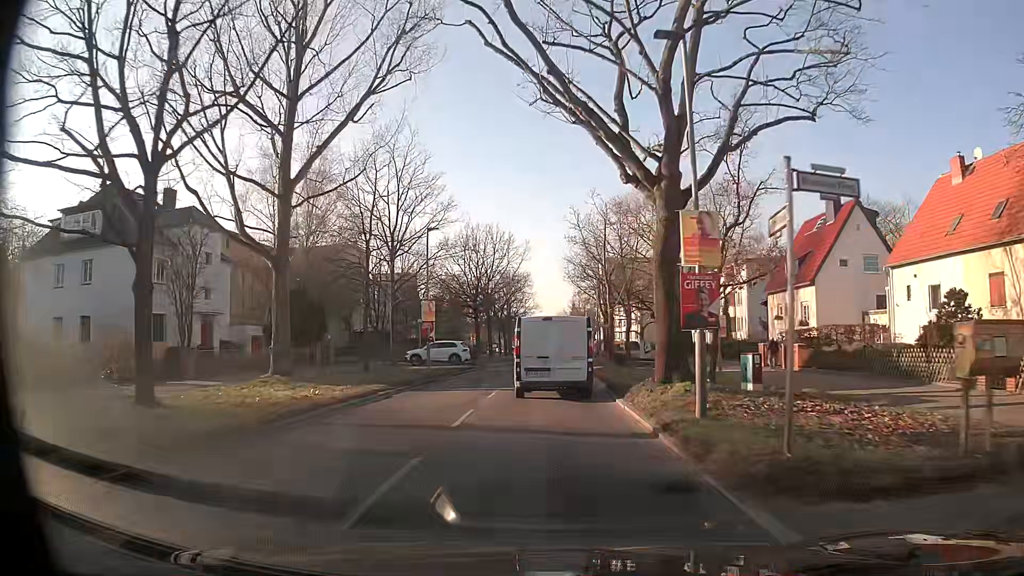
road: secondary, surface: asphalt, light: Day
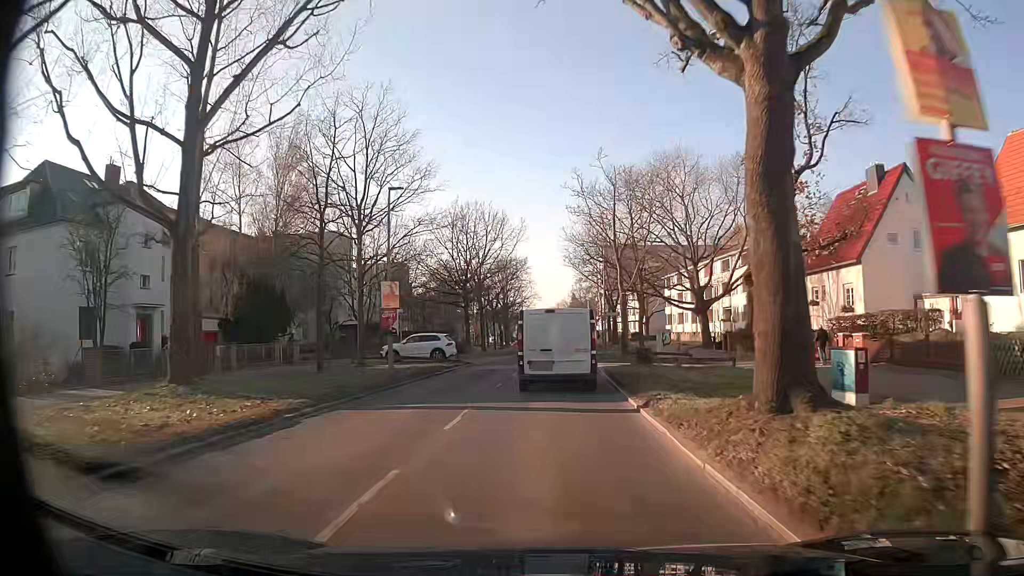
(0.0, +6.9) m; 0°
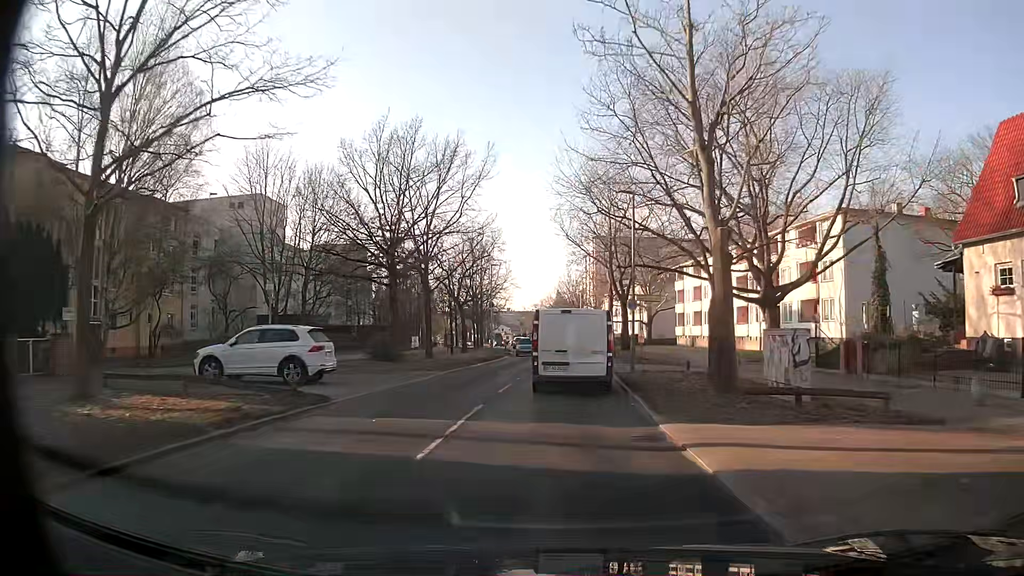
(+0.2, +20.8) m; +1°
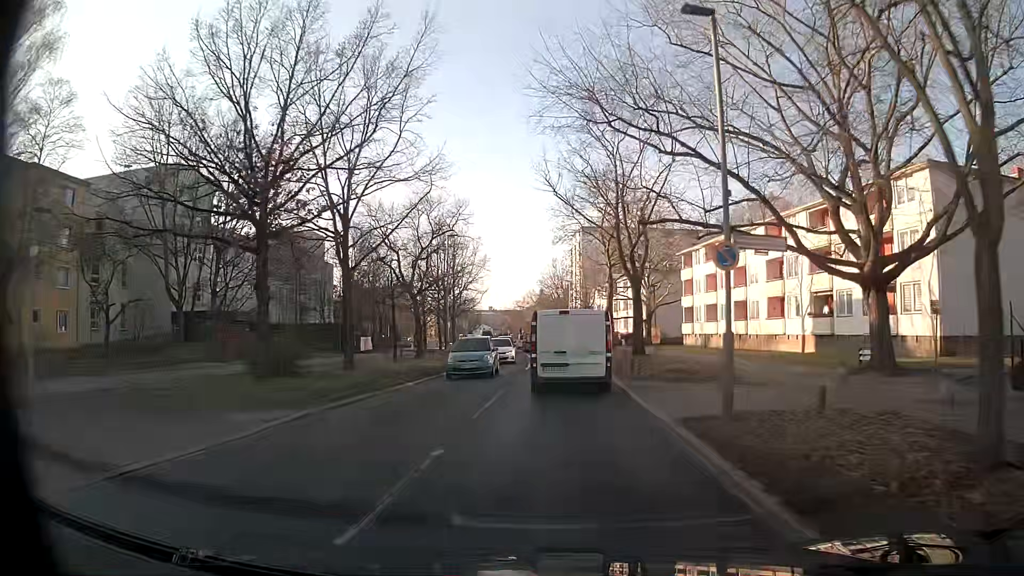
(+0.2, +13.7) m; +2°
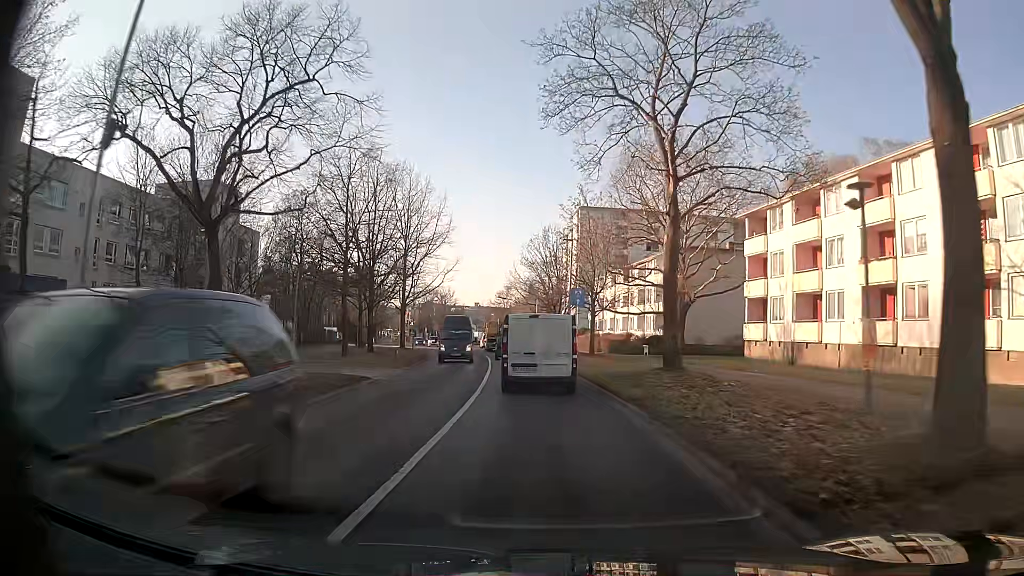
(+0.3, +26.4) m; +1°
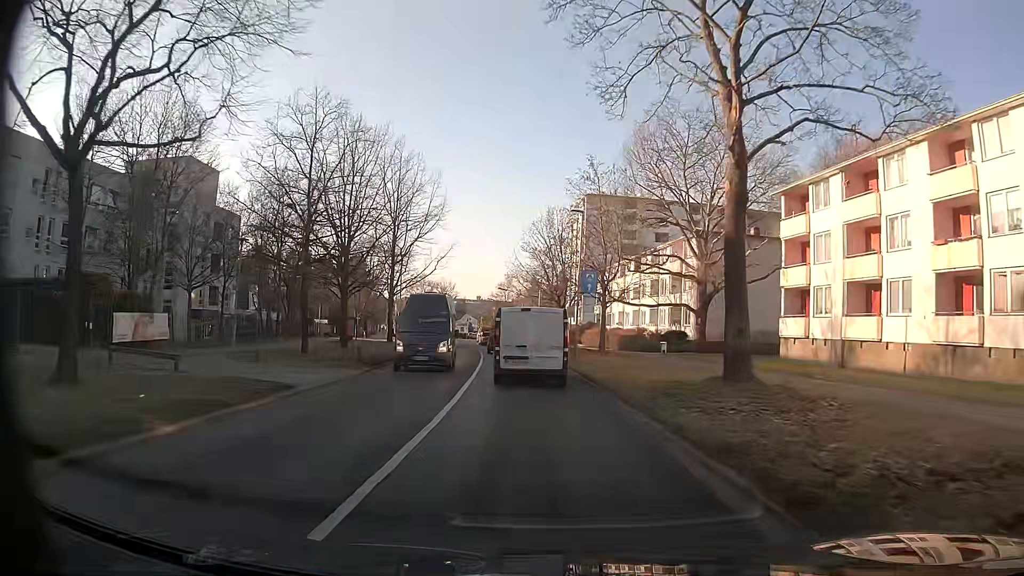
(0.0, +6.7) m; 0°
(0, +10) (-1, +20) (-1, +30) (-2, +40) (-4, +50) (-5, +60) (-6, +70) (-7, +80) (-8, +90) (-10, +99) m
